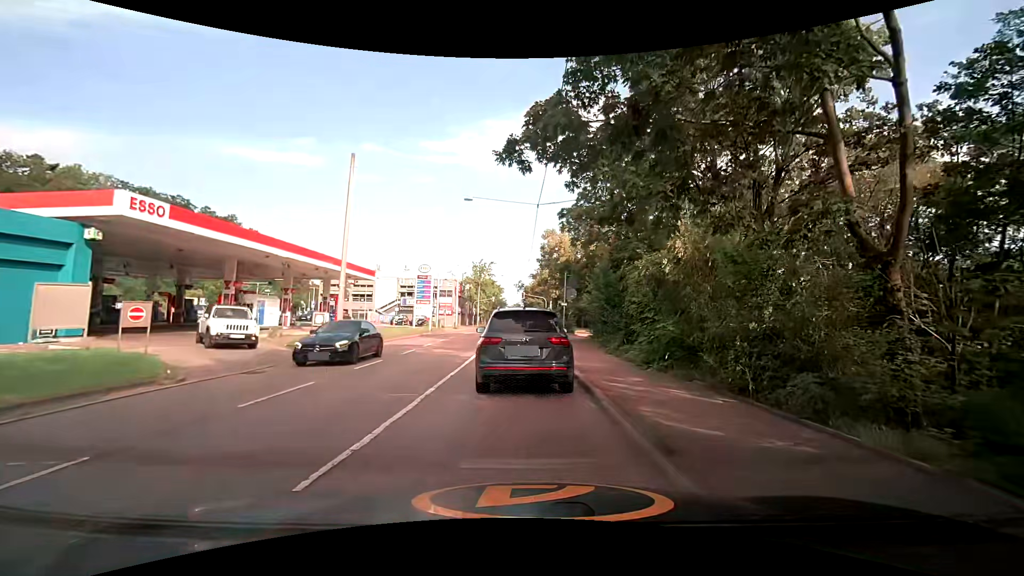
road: secondary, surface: asphalt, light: Day
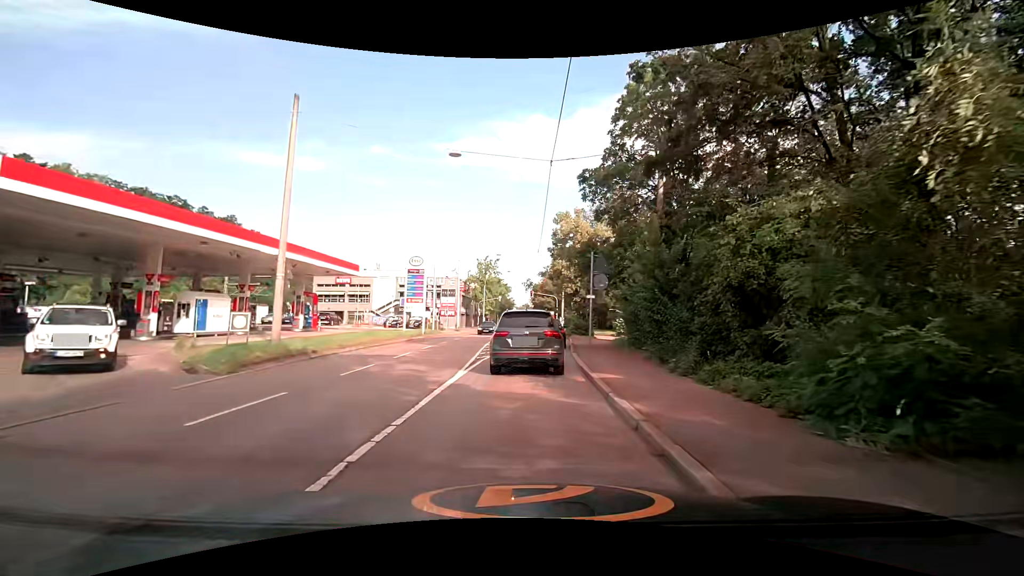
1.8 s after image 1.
(+0.1, +7.8) m; 0°
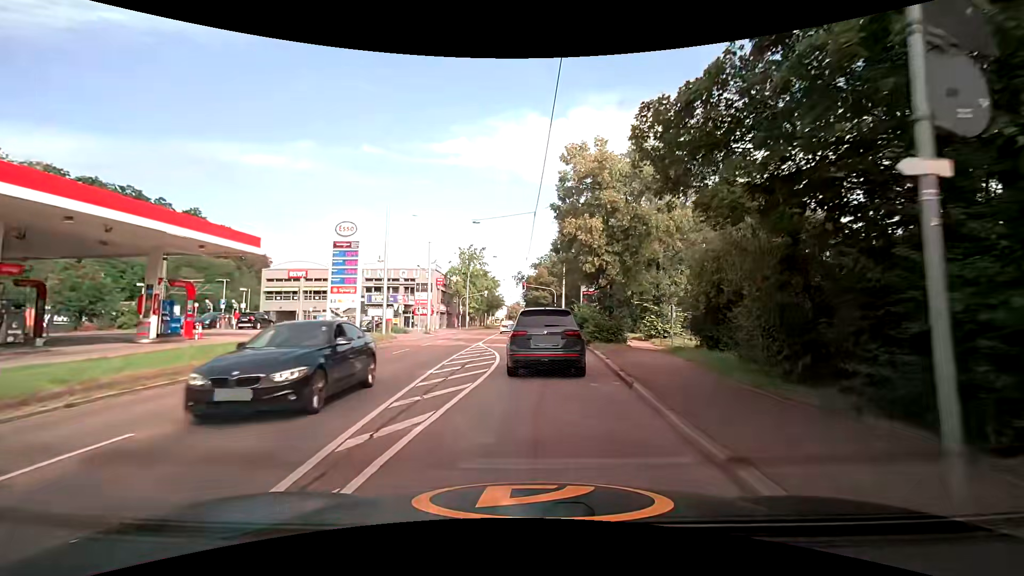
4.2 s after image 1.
(-0.2, +15.4) m; +1°
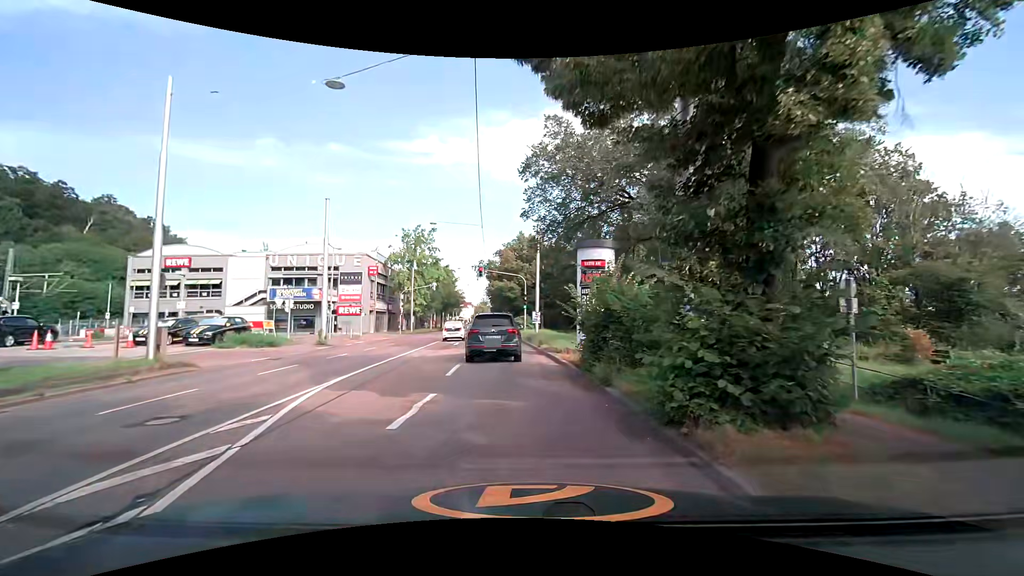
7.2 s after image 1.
(+0.7, +18.7) m; +4°
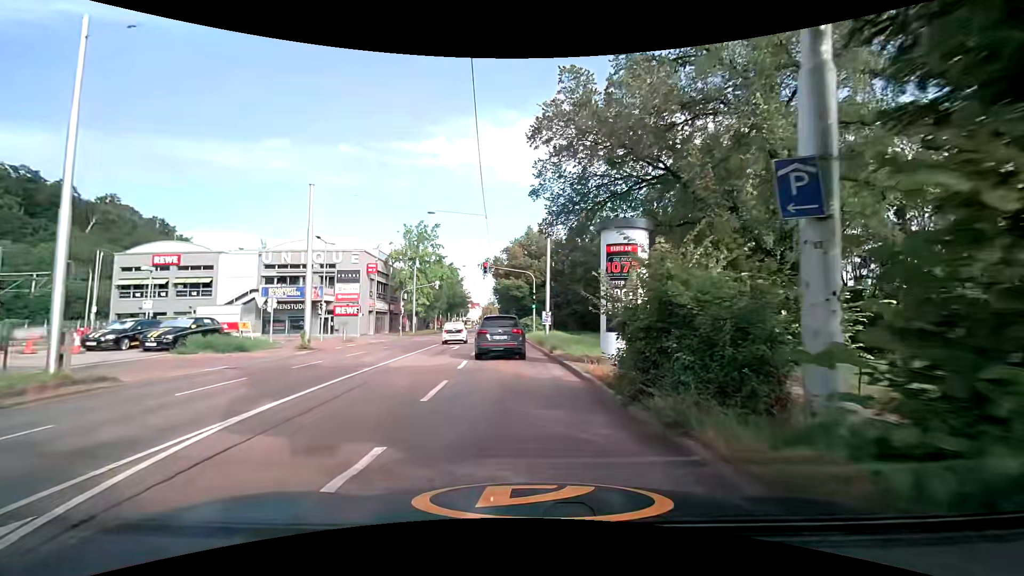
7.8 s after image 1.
(-0.1, +3.9) m; -2°
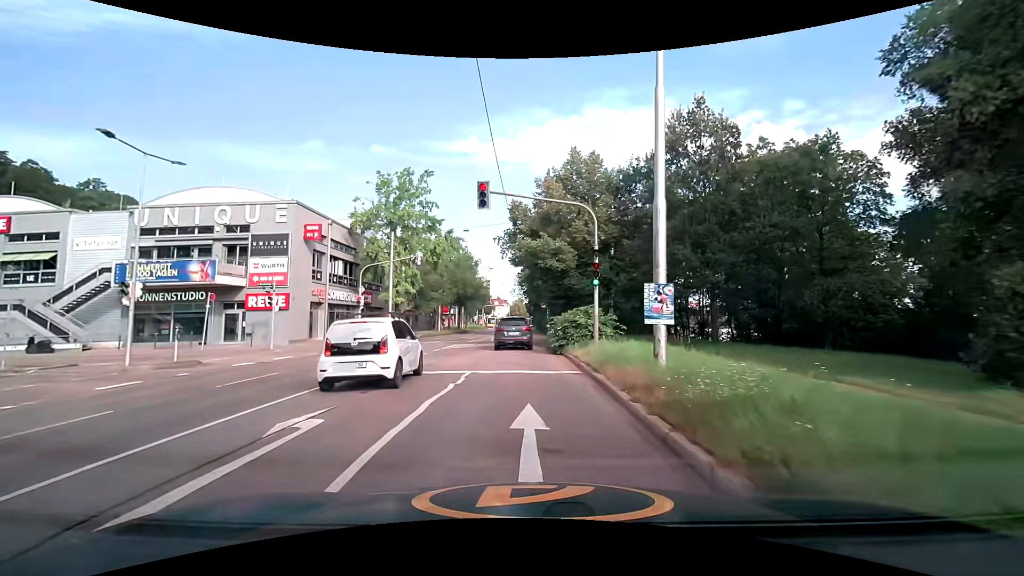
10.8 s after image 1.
(-0.7, +23.4) m; -4°
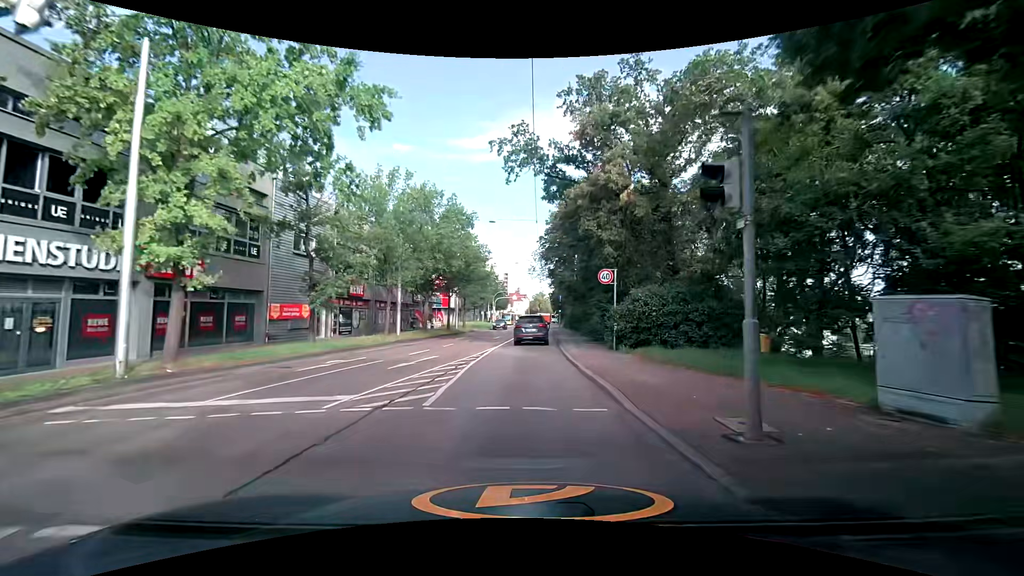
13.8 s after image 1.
(-0.5, +28.8) m; -2°
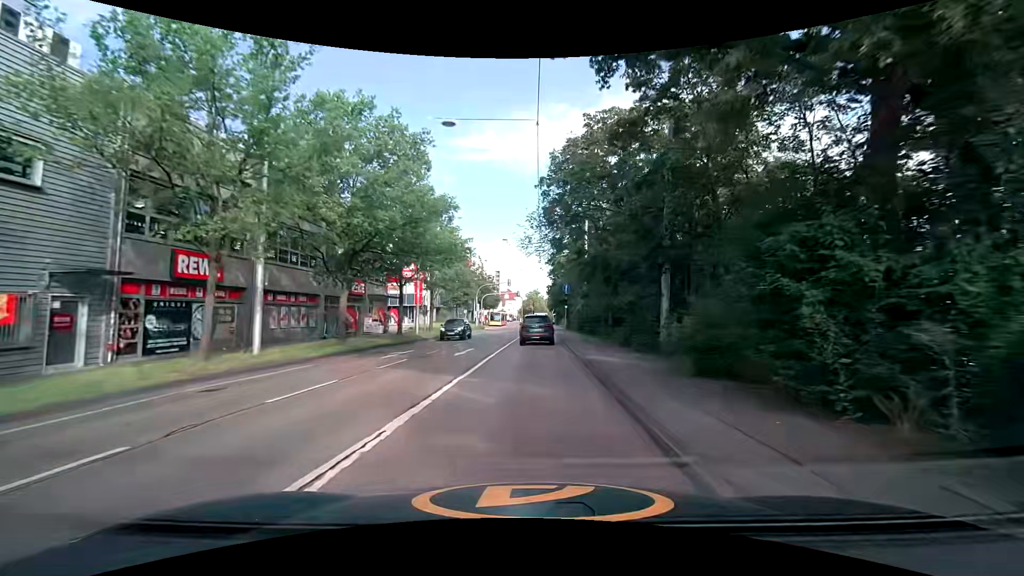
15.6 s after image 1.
(+0.1, +17.9) m; +1°
(0, +10) (0, +20) (0, +30) (+1, +40) (+1, +50) (+1, +60) (+1, +70) (+2, +80) (+2, +90) (+2, +100) m
